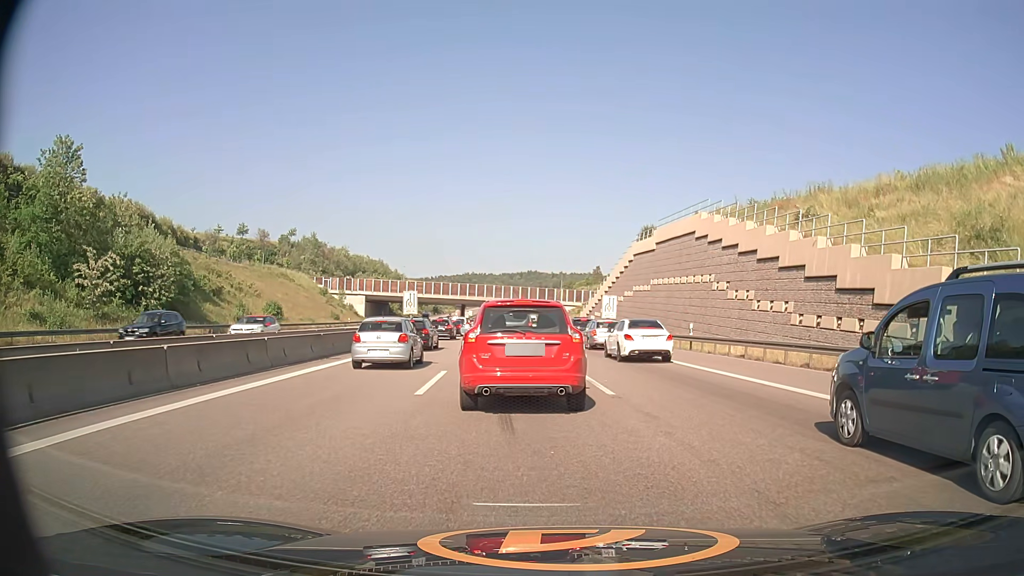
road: motorway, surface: asphalt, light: Day
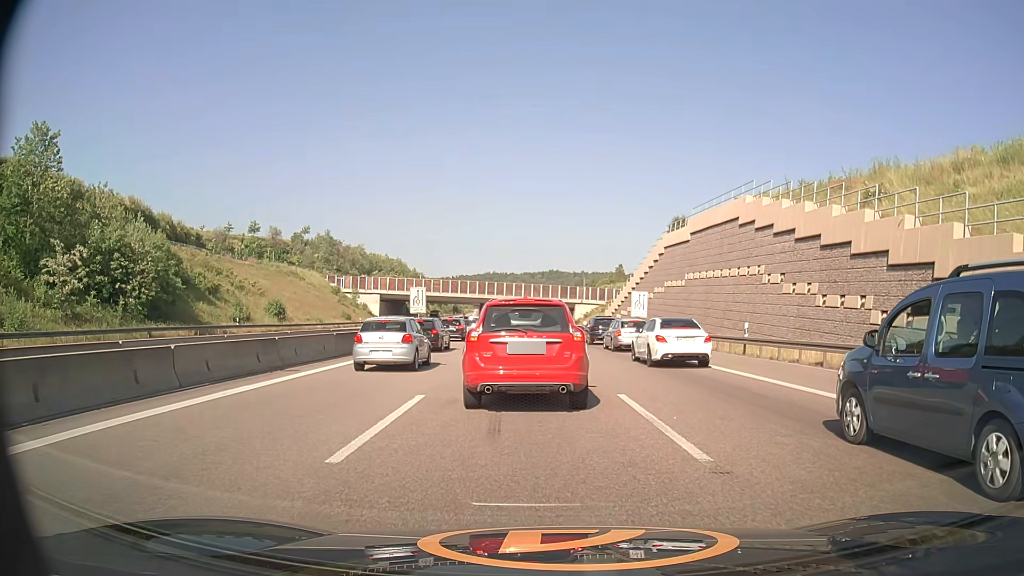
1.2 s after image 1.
(-0.1, +6.1) m; -3°
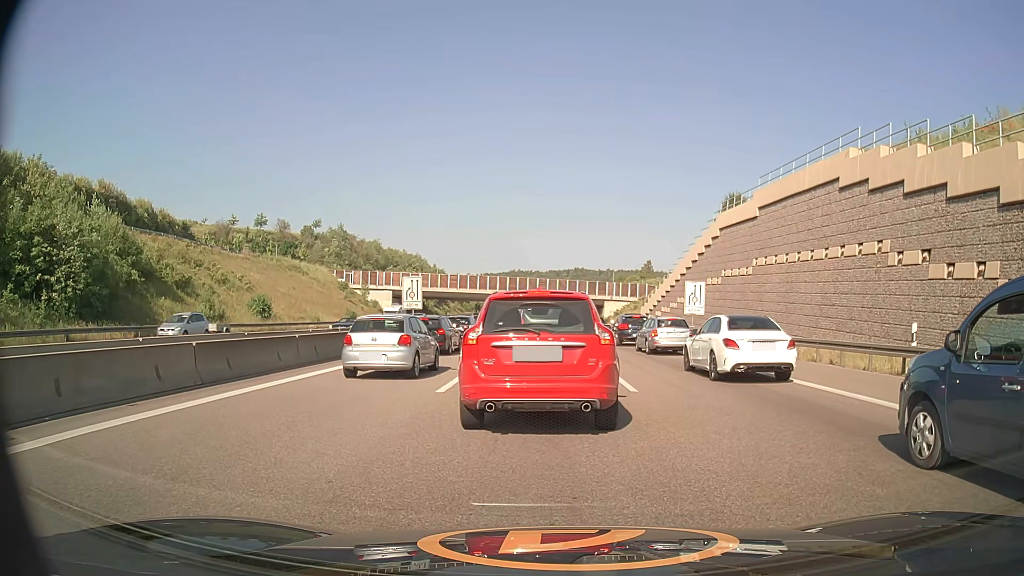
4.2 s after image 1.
(-0.2, +11.6) m; -3°
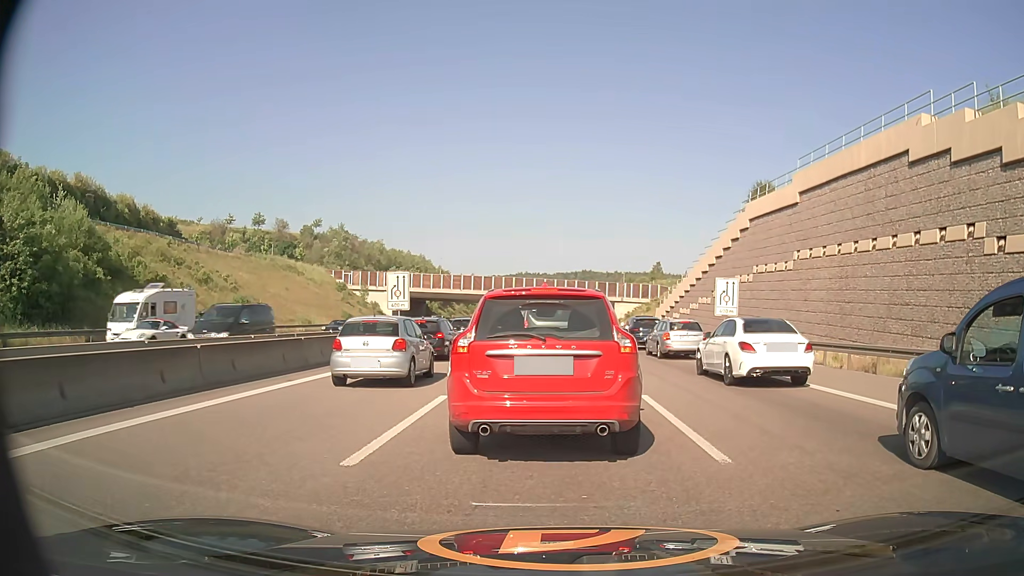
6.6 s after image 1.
(+0.1, +6.0) m; -1°
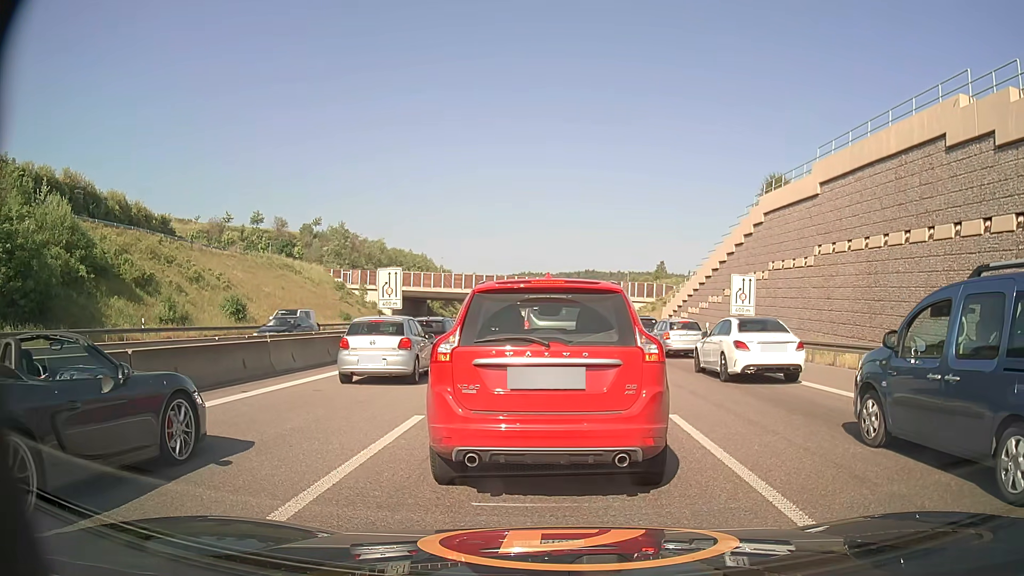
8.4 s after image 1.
(0.0, +2.5) m; 0°
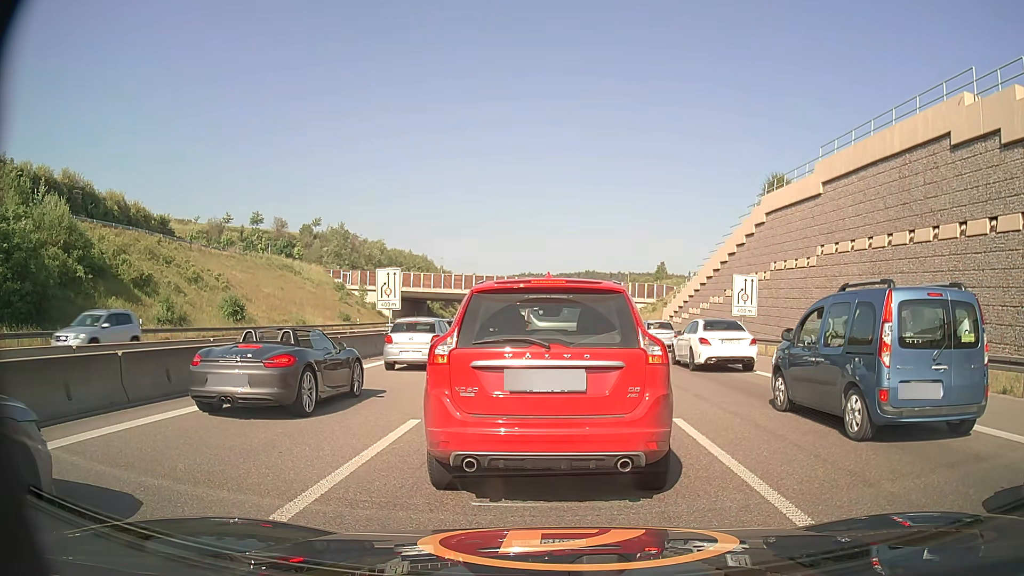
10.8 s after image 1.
(0.0, +0.4) m; 0°
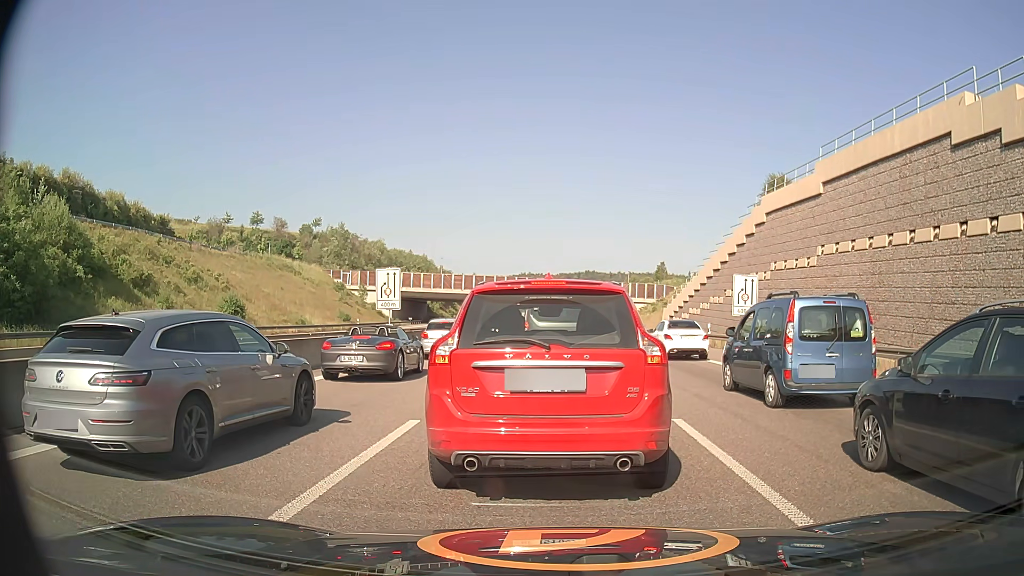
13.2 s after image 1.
(0.0, 0.0) m; 0°
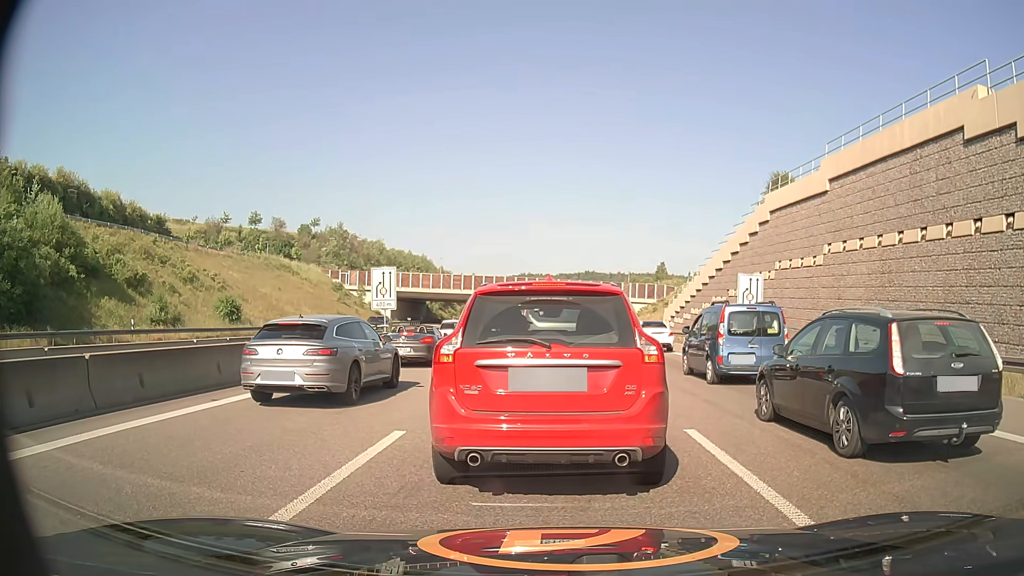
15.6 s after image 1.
(0.0, +0.8) m; 0°
